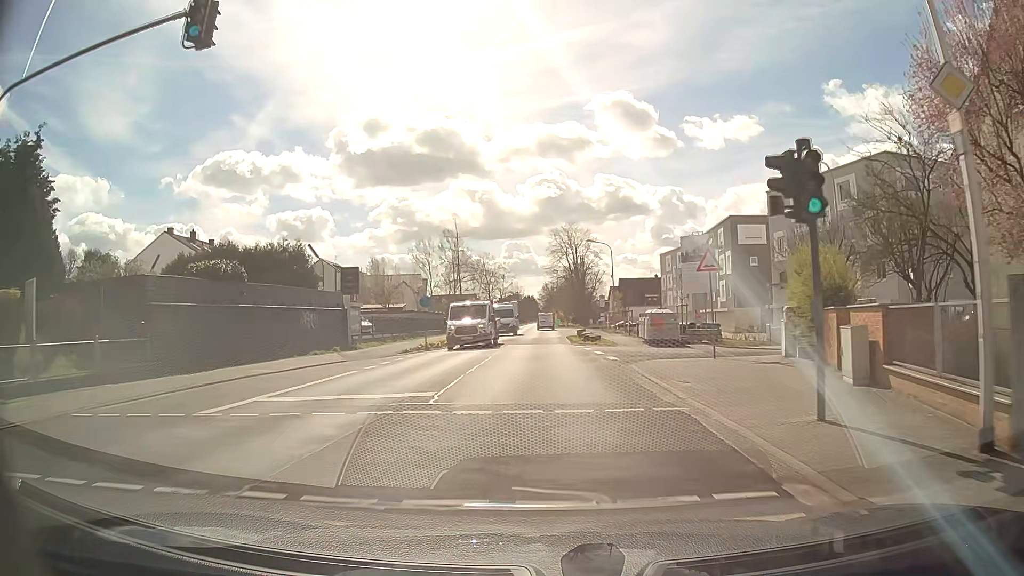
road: tertiary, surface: asphalt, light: Day
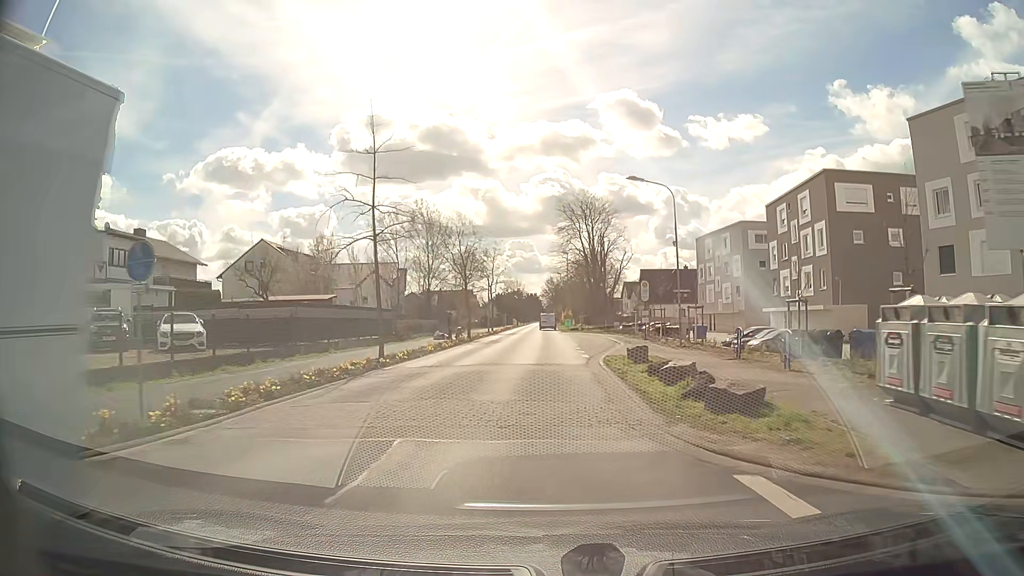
(-0.1, +26.0) m; -1°
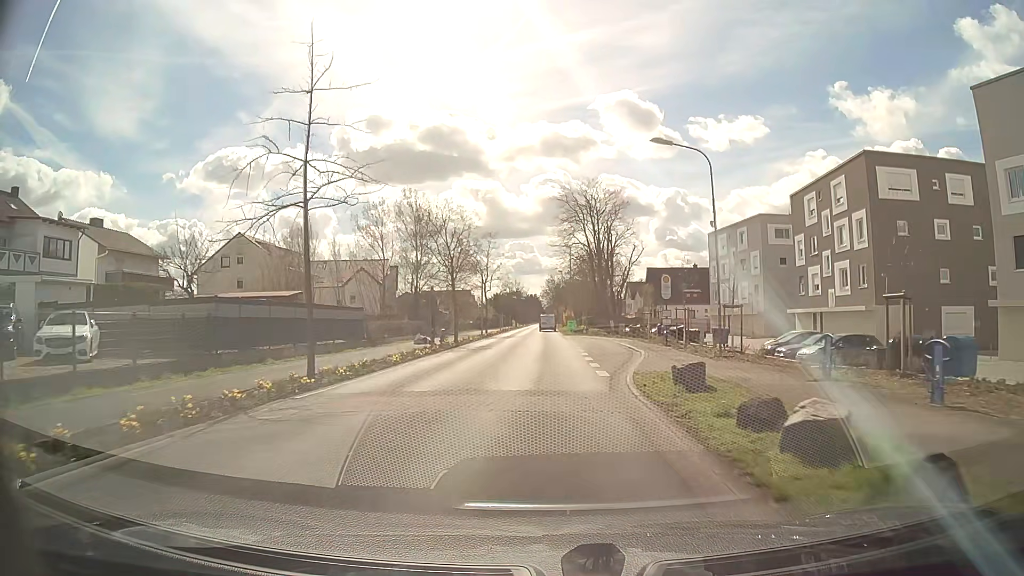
(+0.1, +7.1) m; 0°
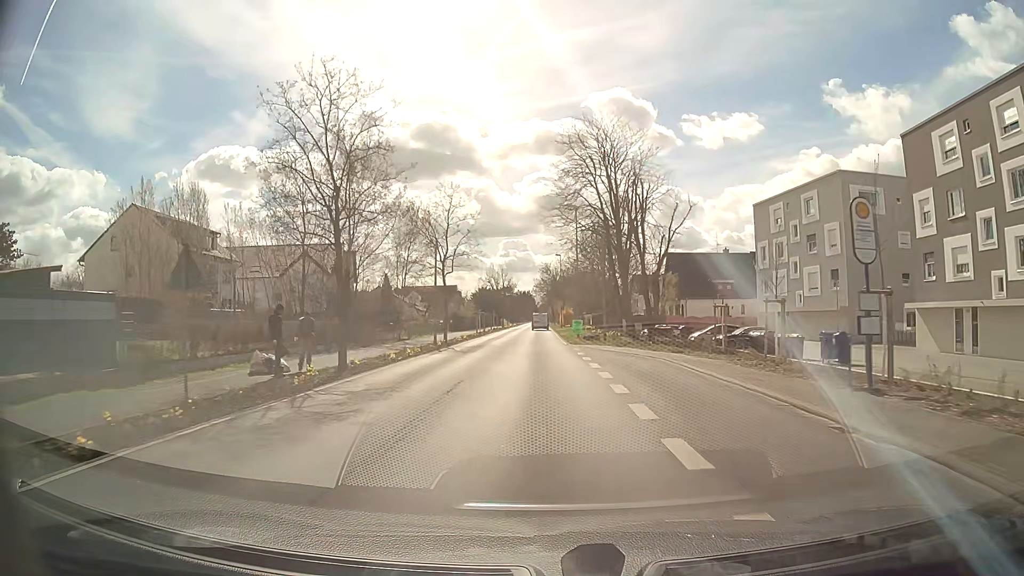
(+0.1, +22.3) m; 0°
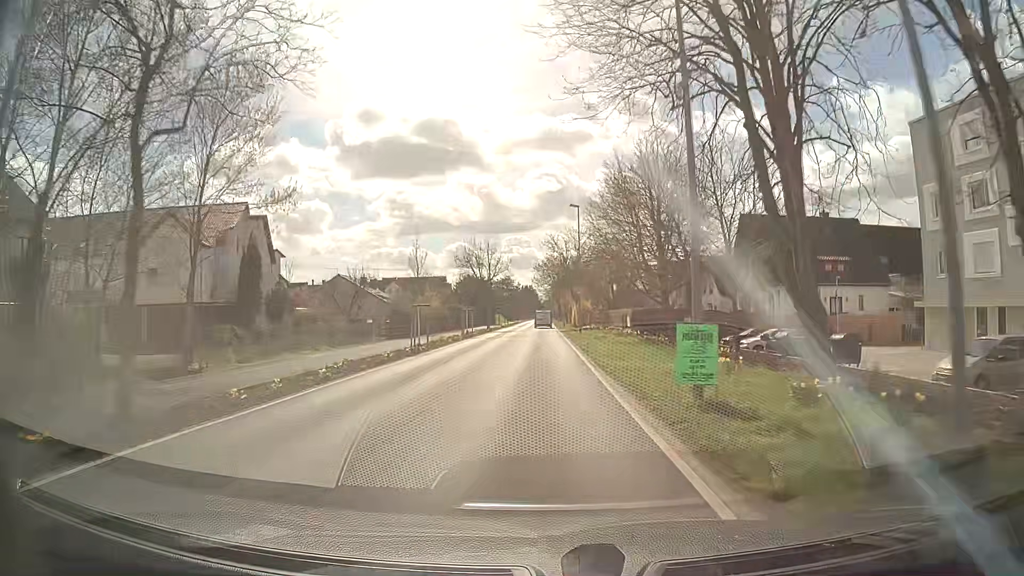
(-0.1, +30.9) m; 0°
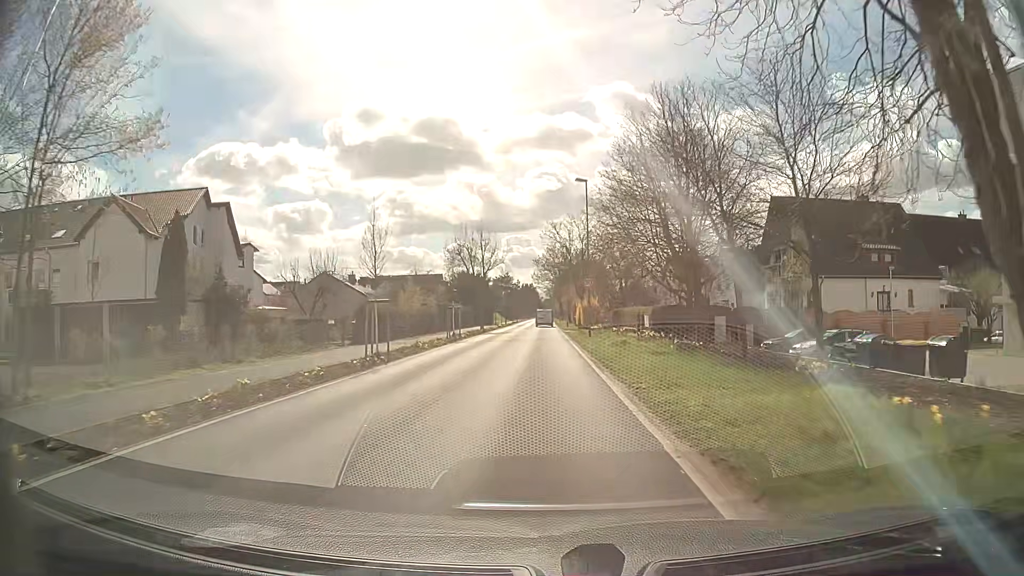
(0.0, +7.7) m; 0°
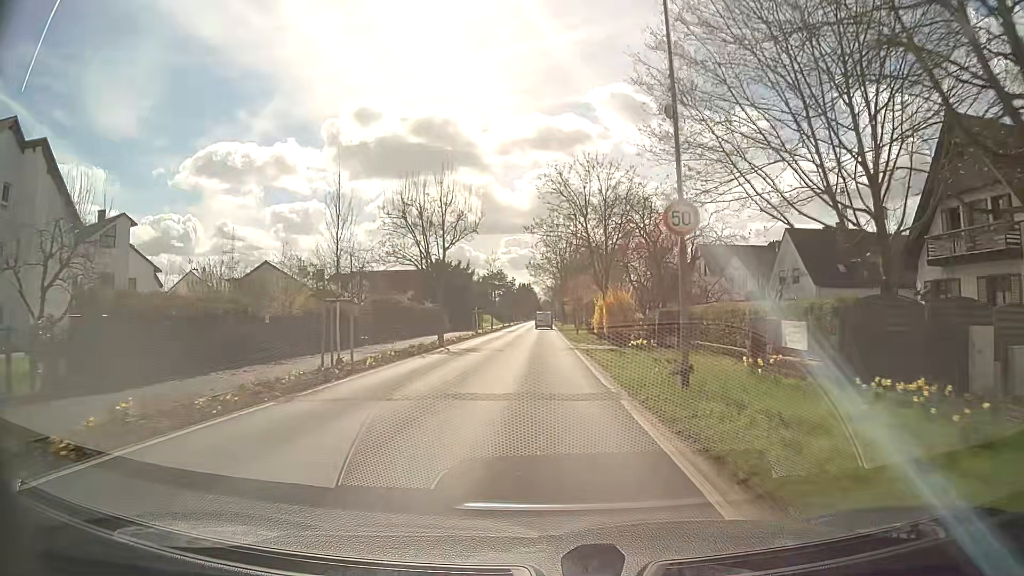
(0.0, +22.9) m; 0°
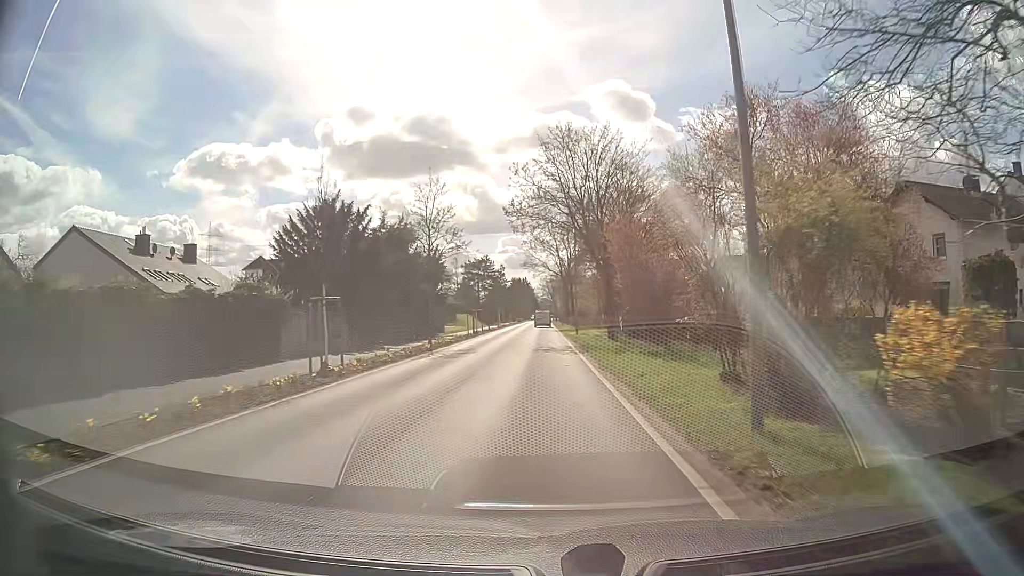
(-0.1, +38.5) m; 0°
(0, +10) (0, +20) (0, +30) (0, +40) (0, +50) (0, +60) (0, +70) (0, +80) (0, +90) (0, +100) m
